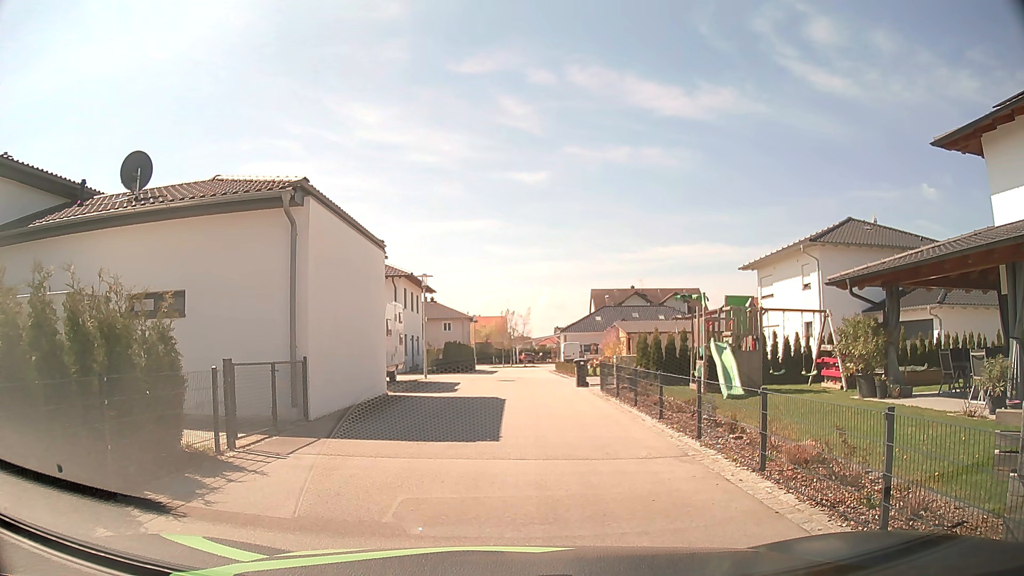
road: residential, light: Day
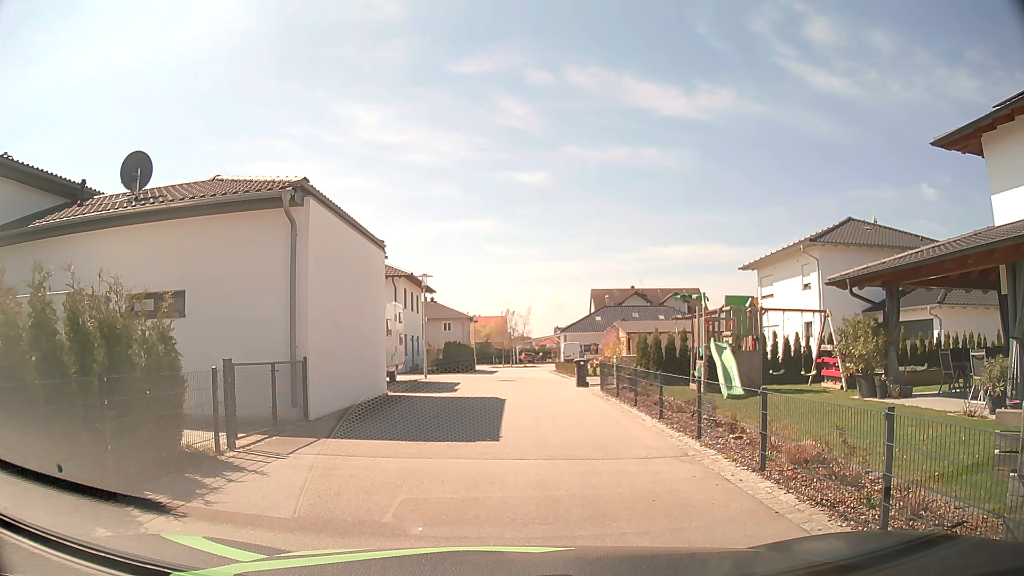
(0.0, 0.0) m; 0°
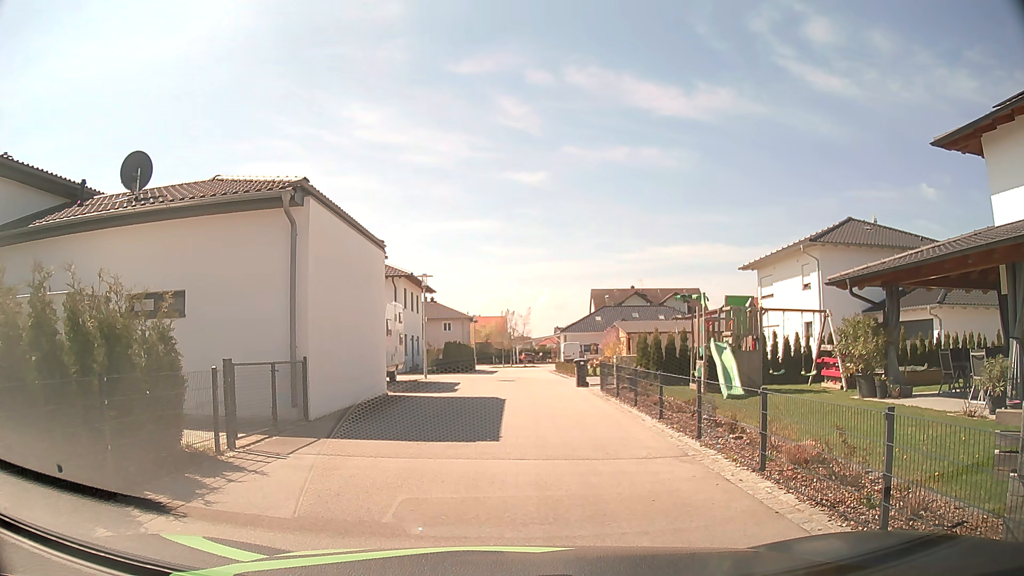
(0.0, 0.0) m; 0°
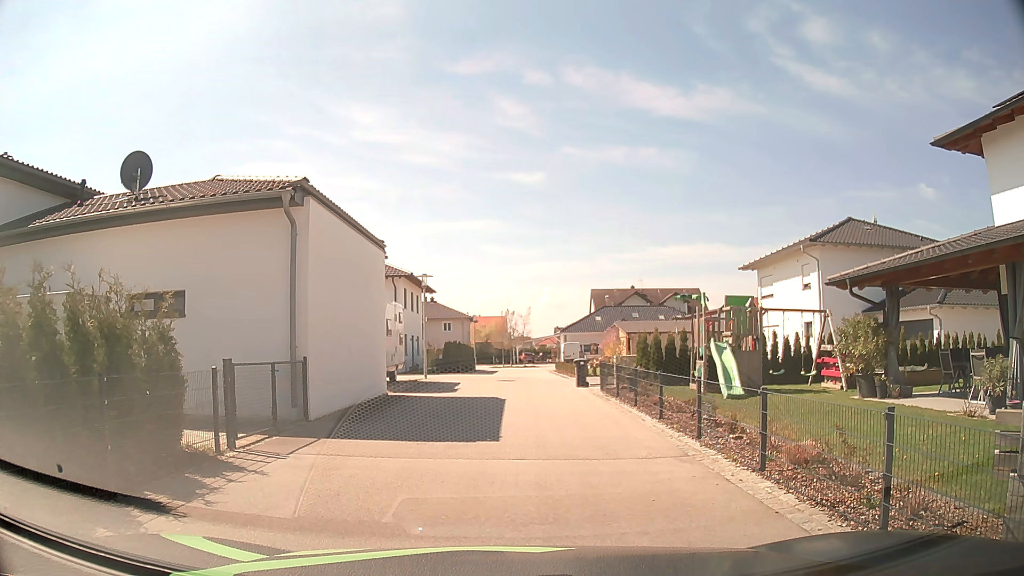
(0.0, 0.0) m; 0°
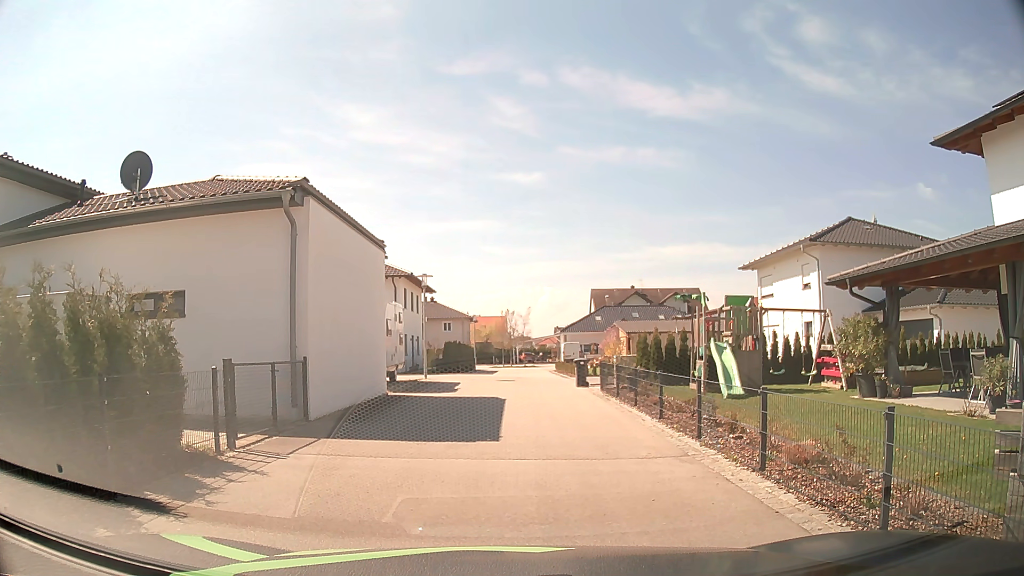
(0.0, 0.0) m; 0°
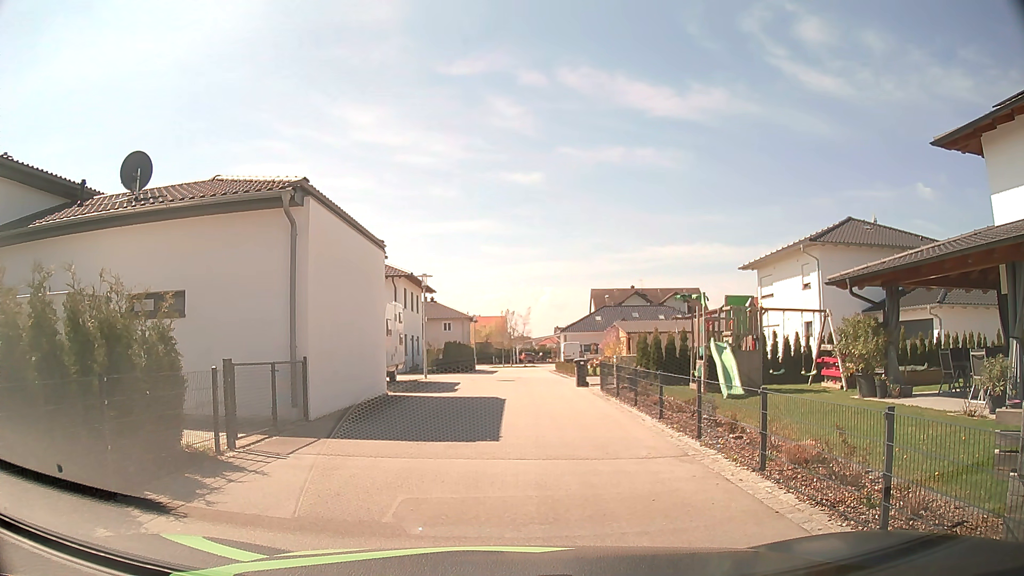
(0.0, 0.0) m; 0°
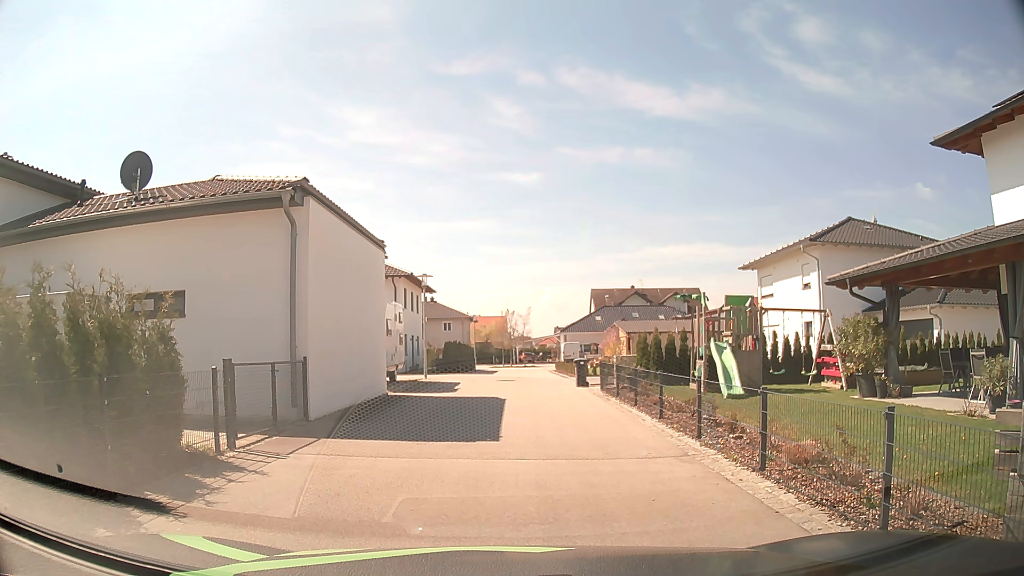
(0.0, 0.0) m; 0°
